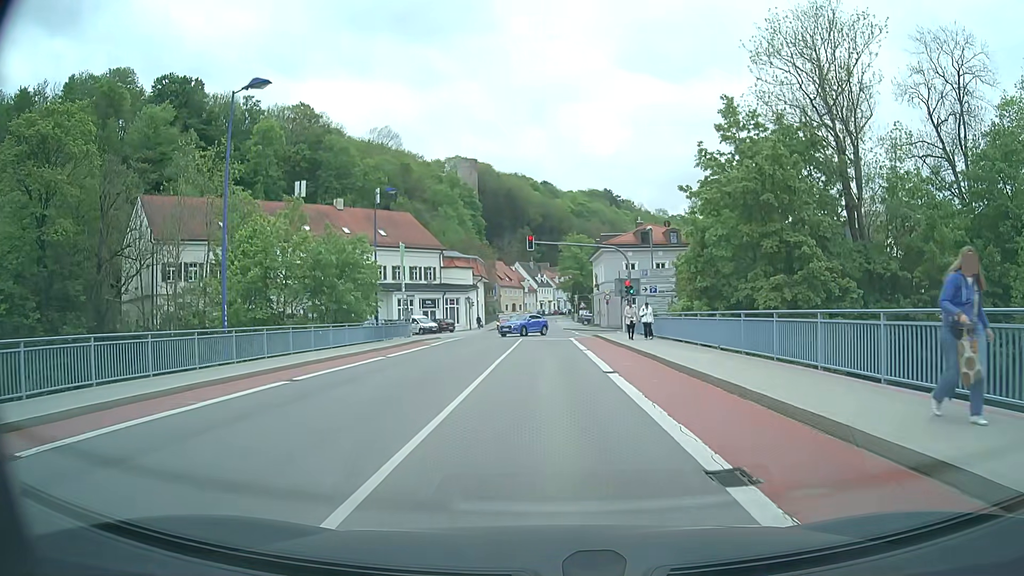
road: residential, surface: asphalt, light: Day
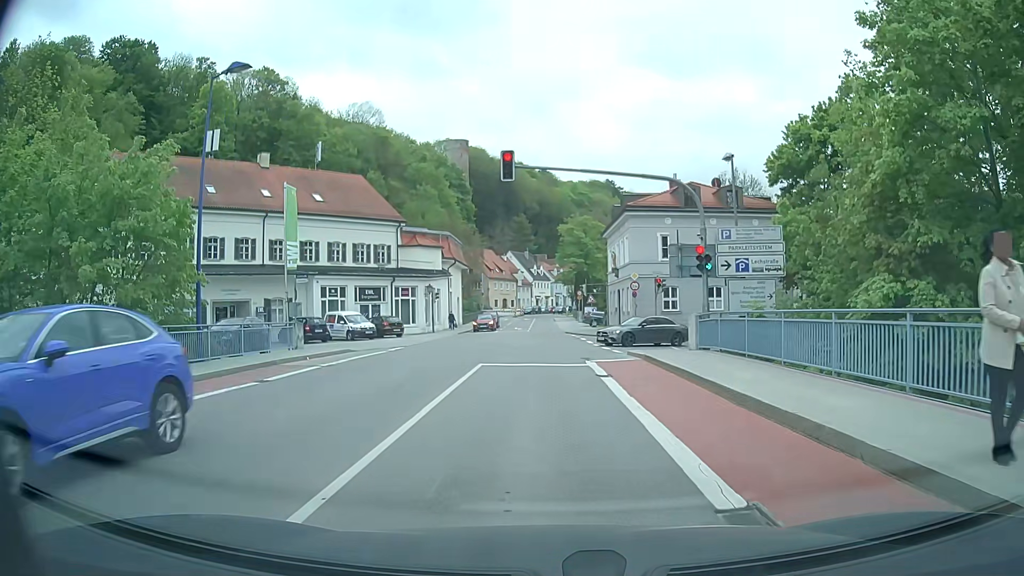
(+0.2, +21.9) m; +1°
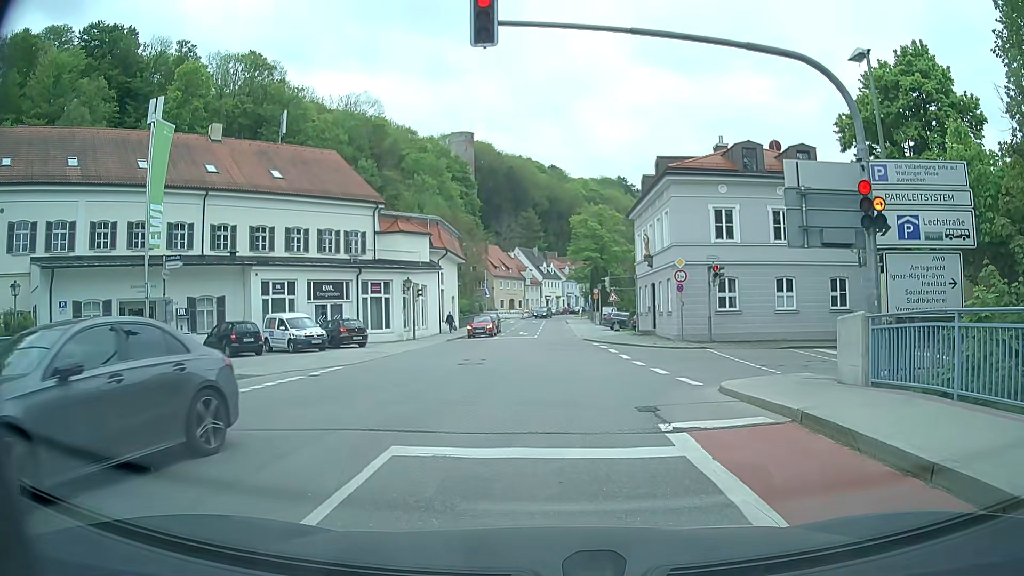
(-0.2, +11.0) m; -1°
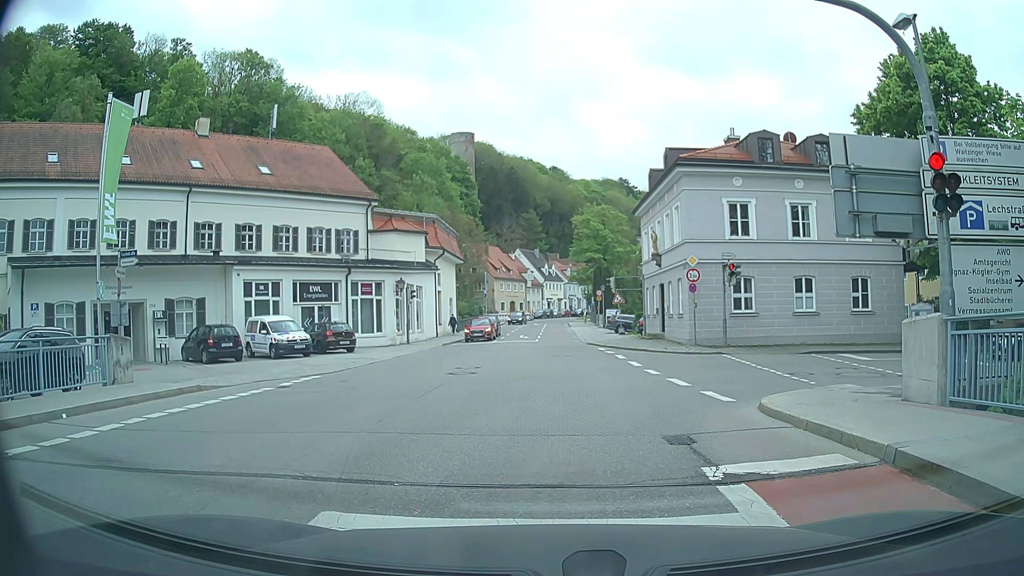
(0.0, +2.3) m; 0°
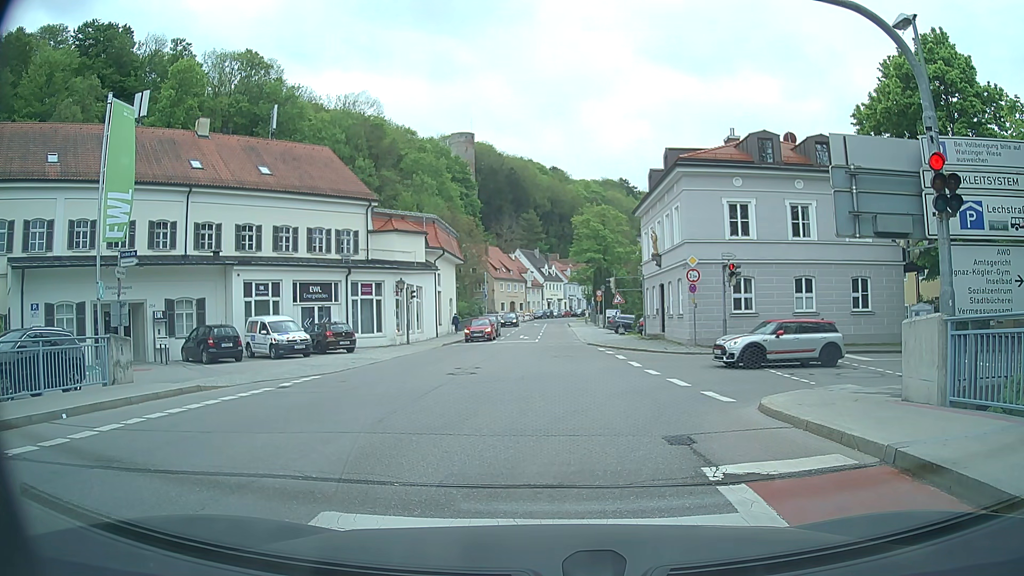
(0.0, +0.1) m; 0°
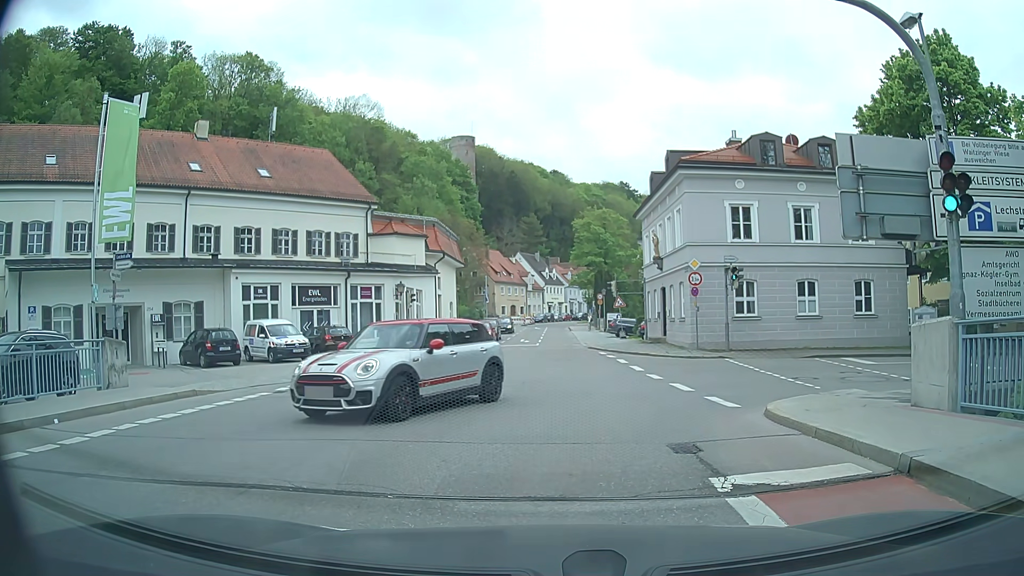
(0.0, +0.2) m; 0°
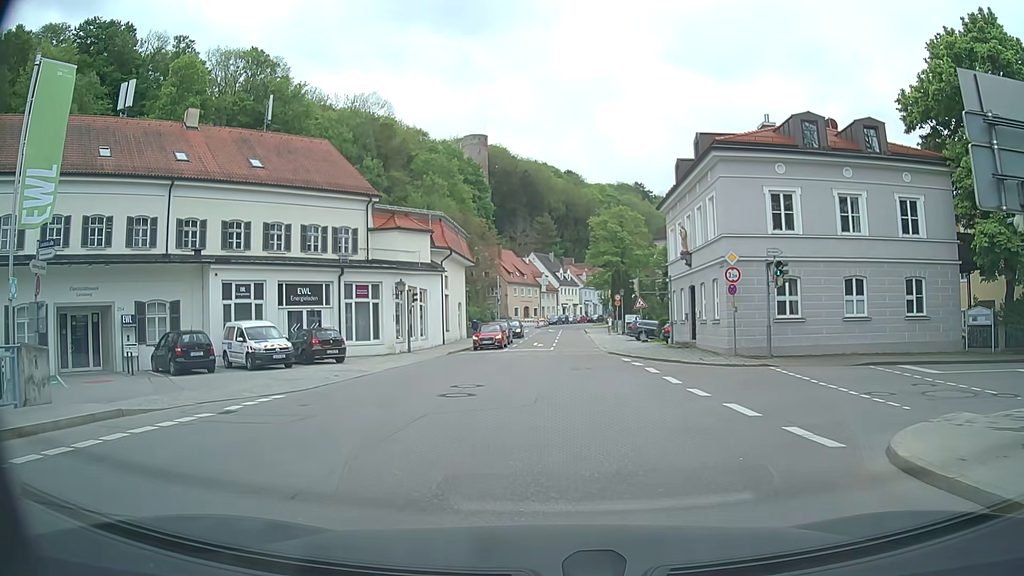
(-0.1, +3.8) m; -2°
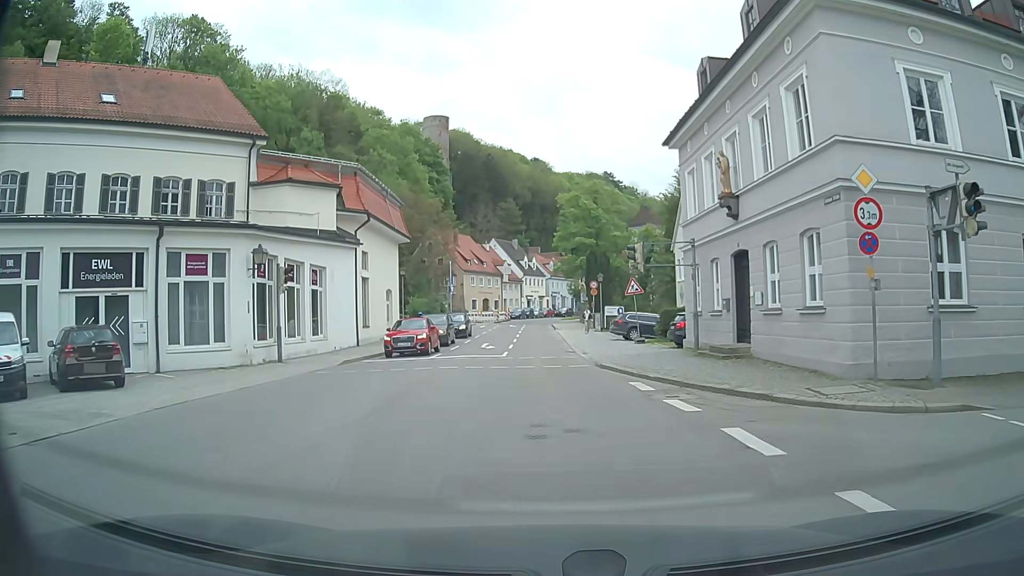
(+0.5, +13.6) m; +4°
(0, +10) (-1, +20) (-1, +30) (-1, +40) (-1, +50) (-2, +60) (-2, +70) (-2, +80) (0, +90) (+3, +99) m
